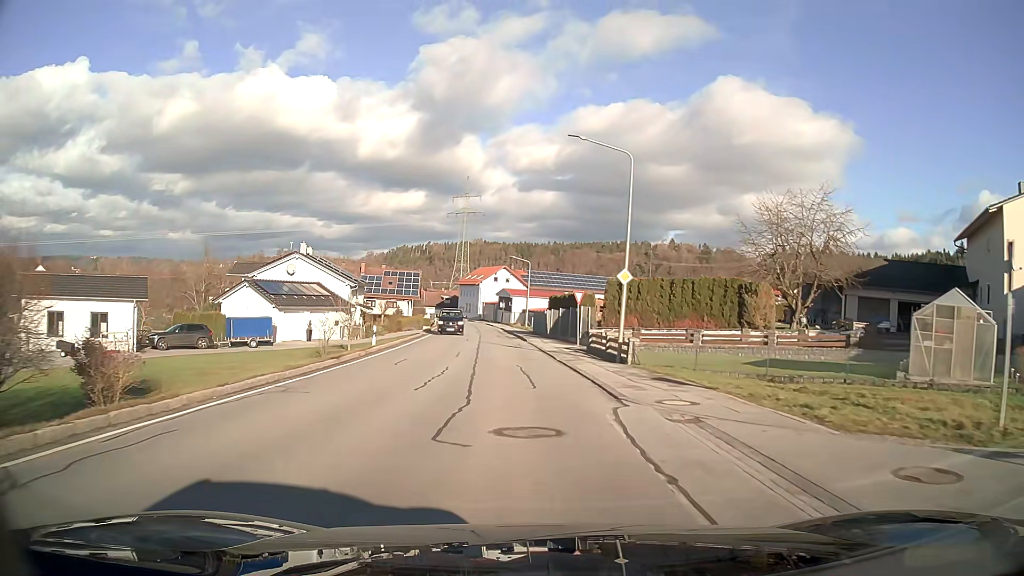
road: secondary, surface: asphalt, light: Day
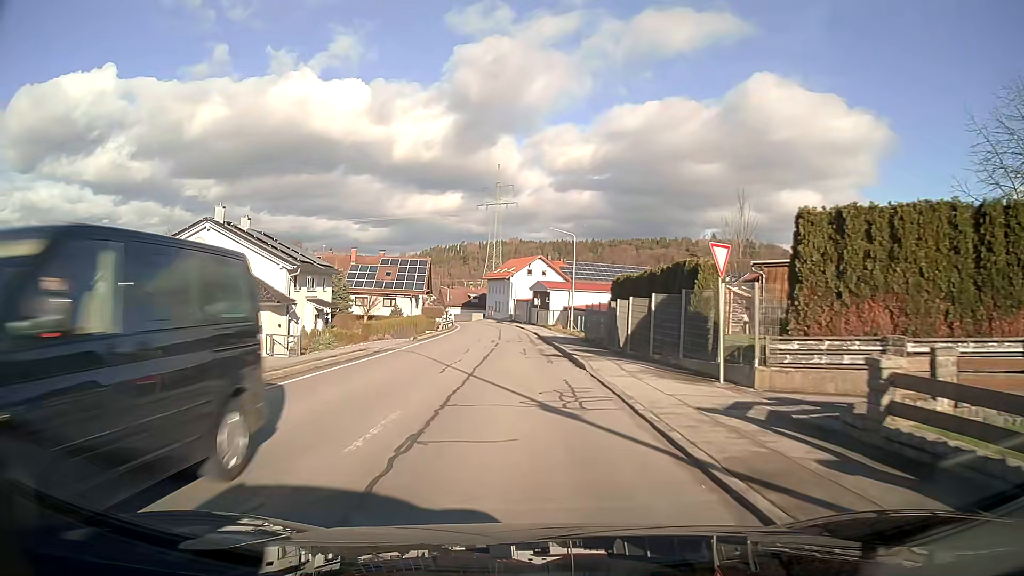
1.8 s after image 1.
(-0.6, +22.9) m; -3°
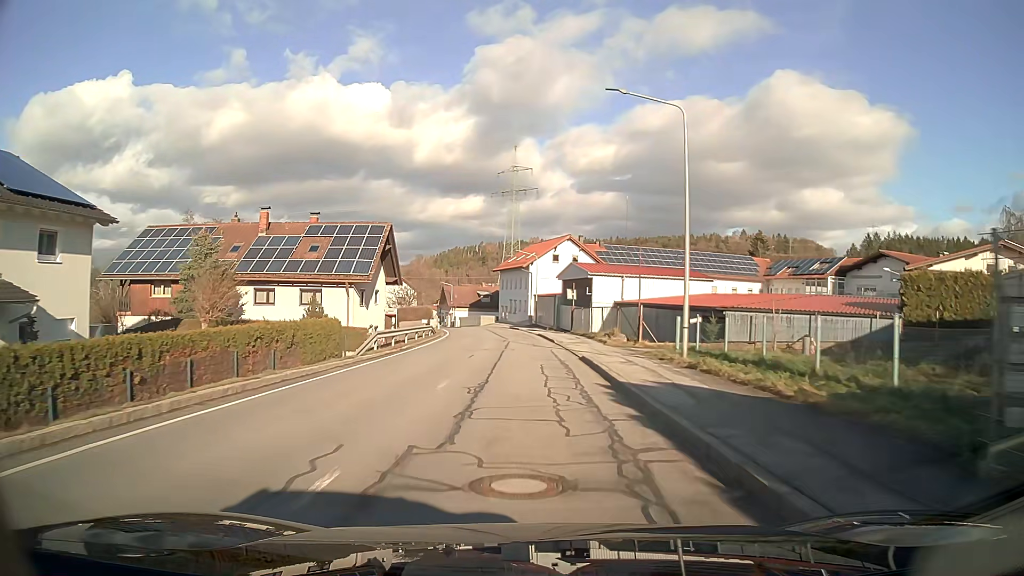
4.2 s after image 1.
(-0.5, +30.6) m; -2°
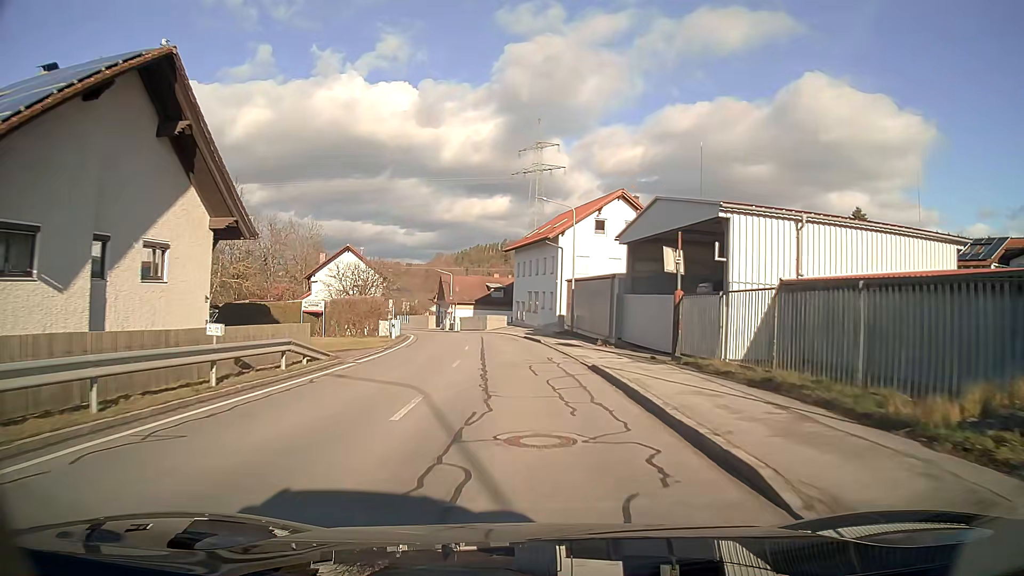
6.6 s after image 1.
(-0.5, +30.6) m; -2°
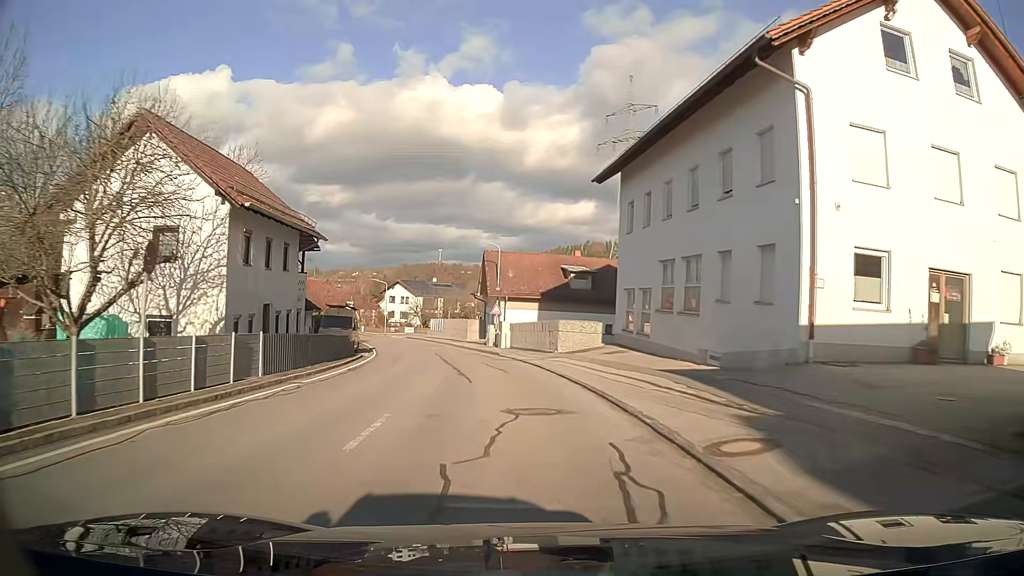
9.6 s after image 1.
(-2.2, +38.0) m; -8°
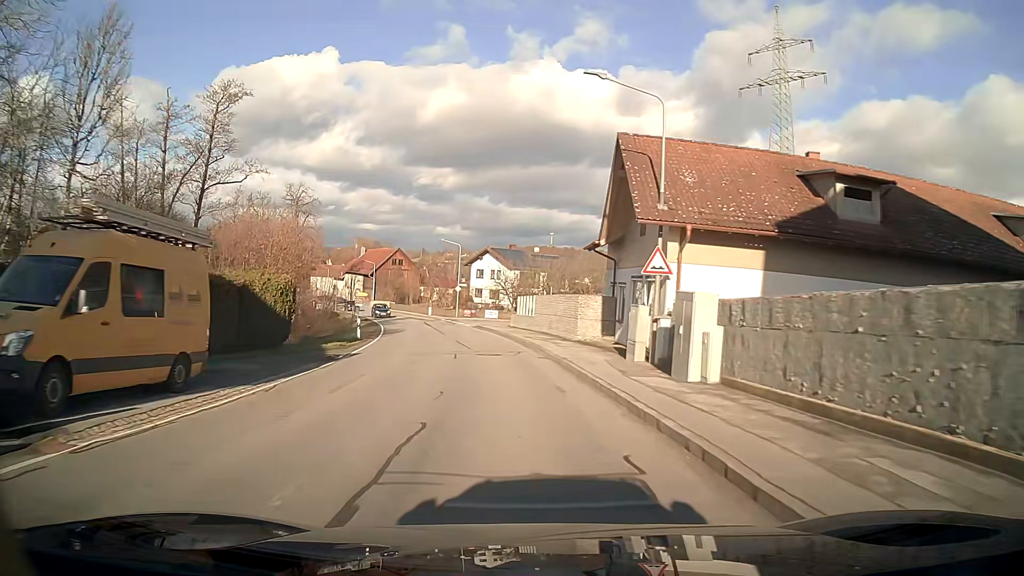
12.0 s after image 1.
(-2.5, +30.6) m; -9°
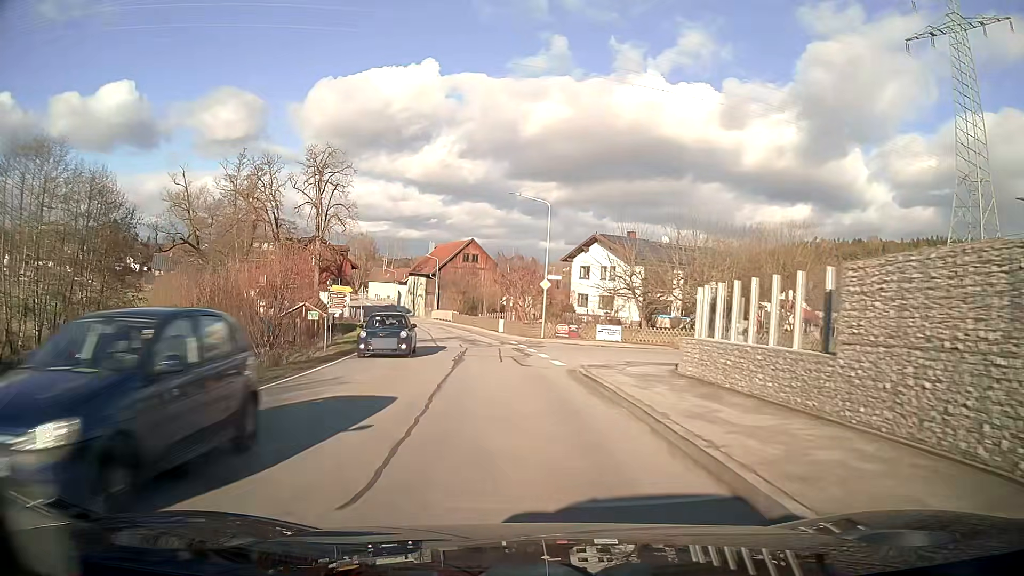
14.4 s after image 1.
(-2.3, +30.6) m; -9°
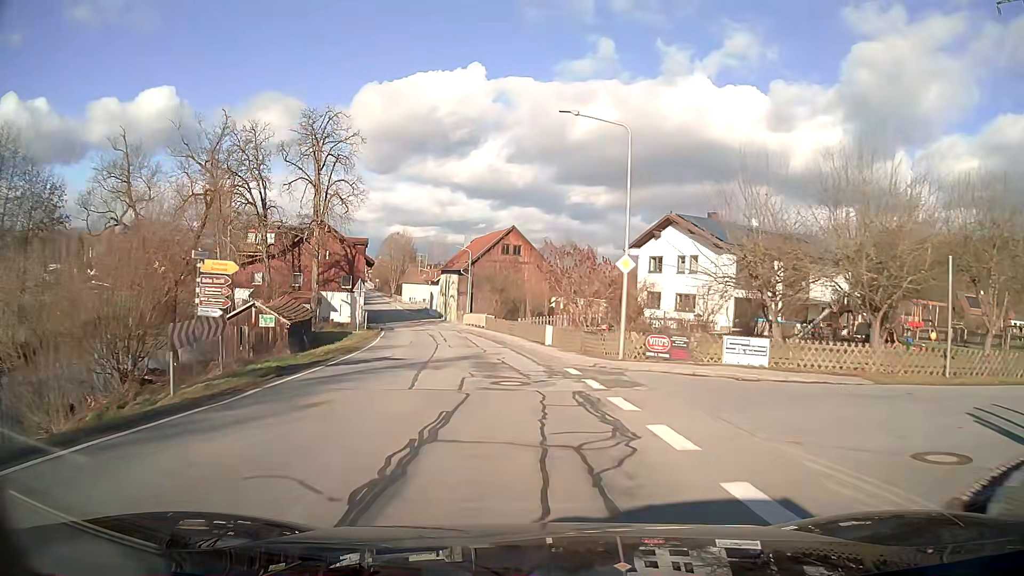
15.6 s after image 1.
(-0.6, +15.2) m; -4°
(0, +10) (-1, +20) (-2, +30) (-4, +40) (-6, +50) (-8, +59) (-11, +69) (-13, +79) (-16, +88) (-18, +98) m
